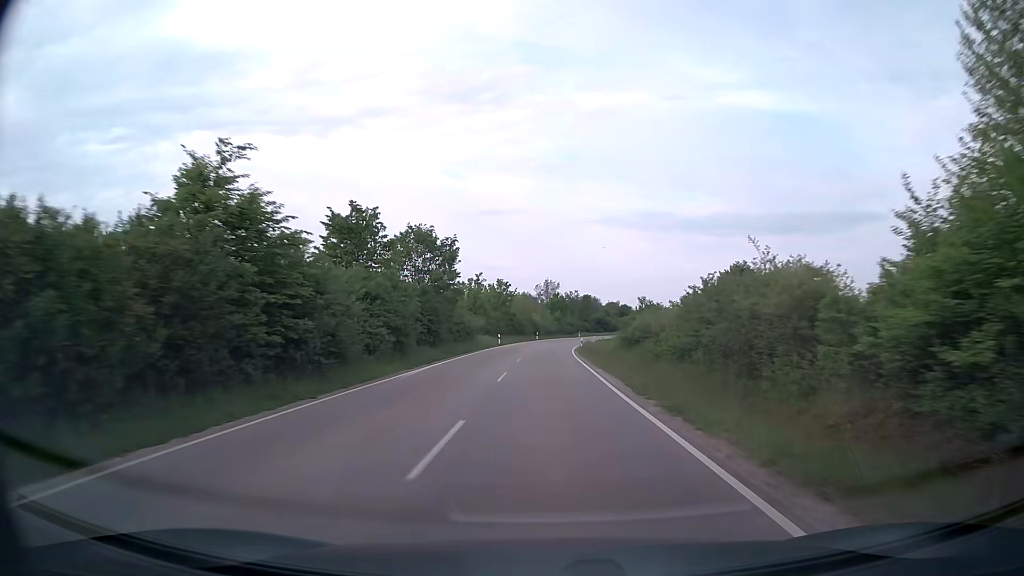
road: secondary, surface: asphalt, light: Day
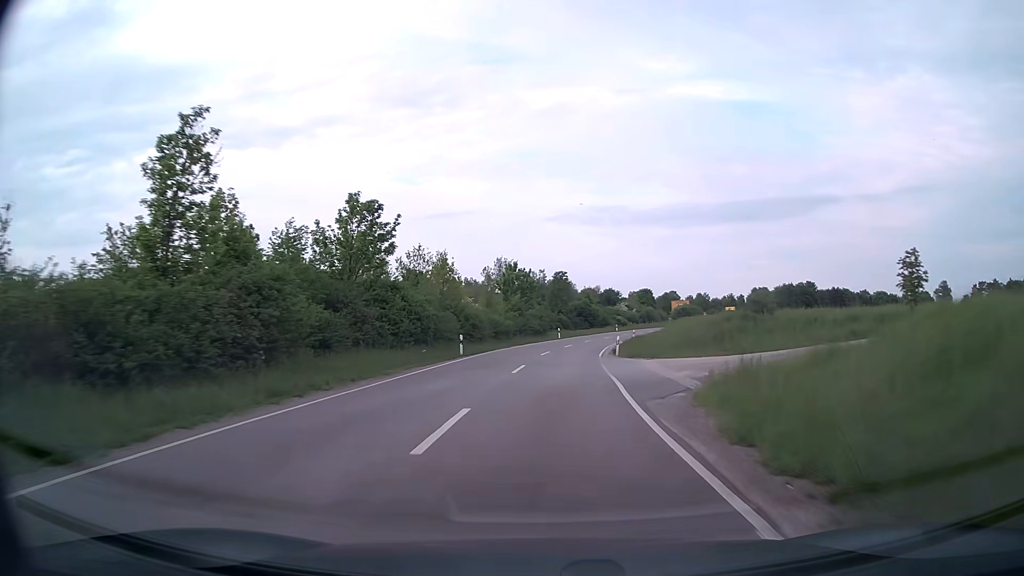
(+1.0, +60.4) m; +3°
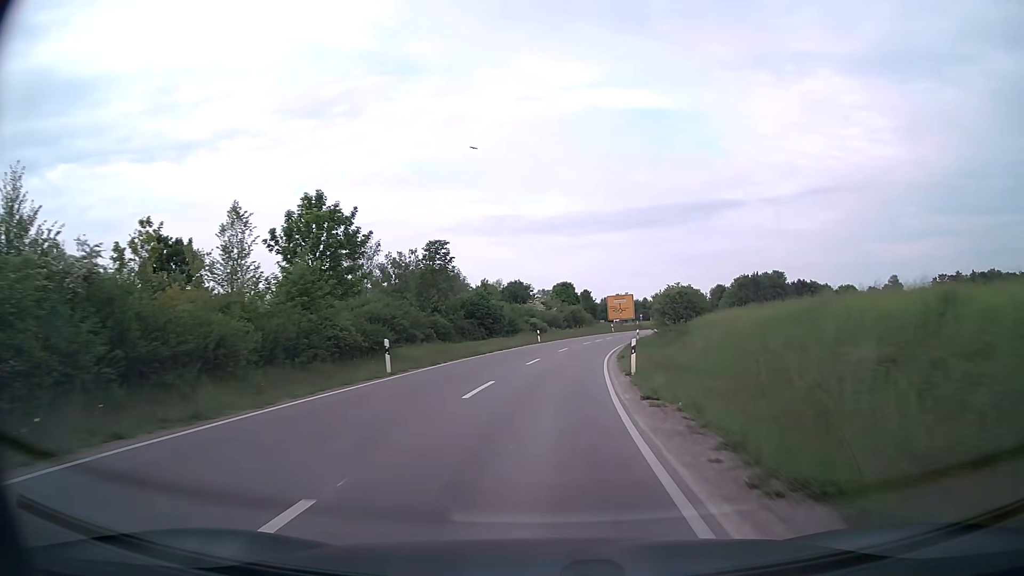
(+2.9, +46.3) m; +8°
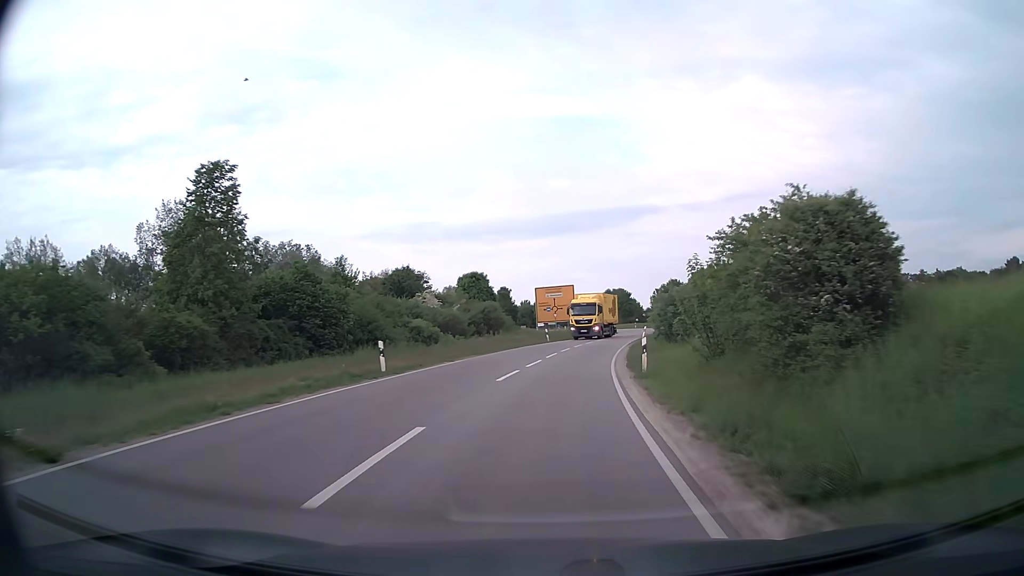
(+1.8, +32.4) m; +7°
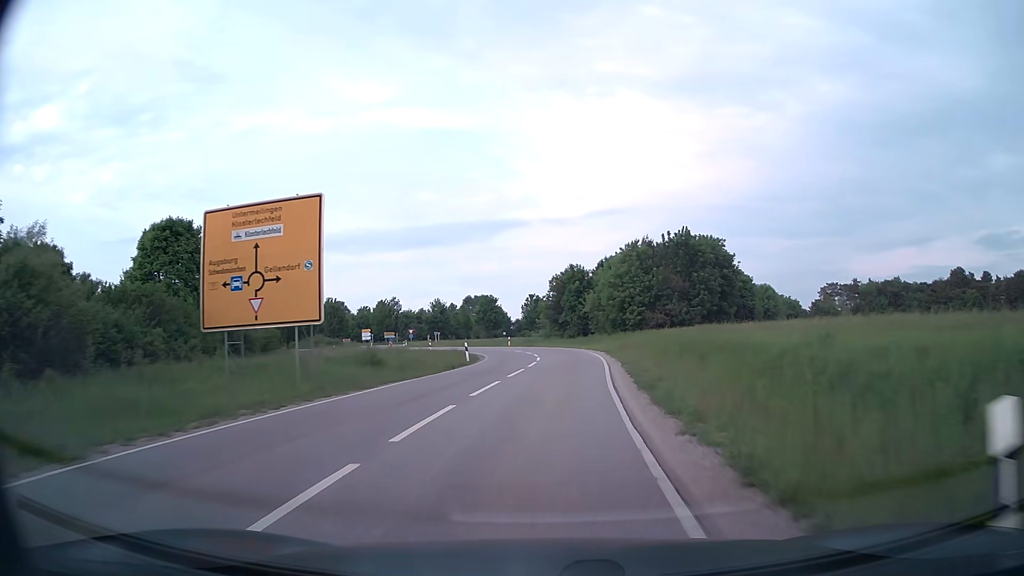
(+5.3, +49.7) m; +11°
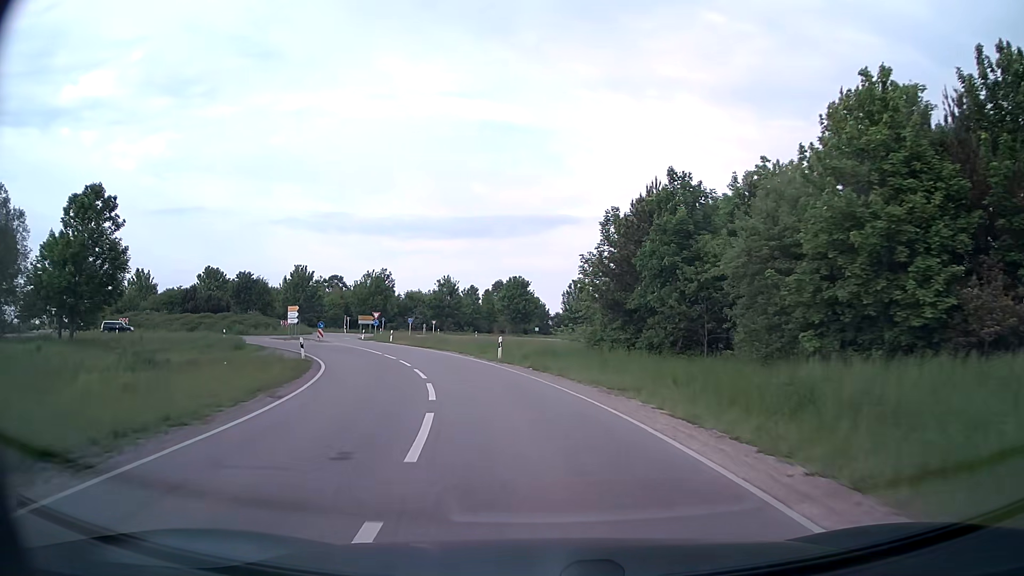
(+0.6, +42.9) m; -3°
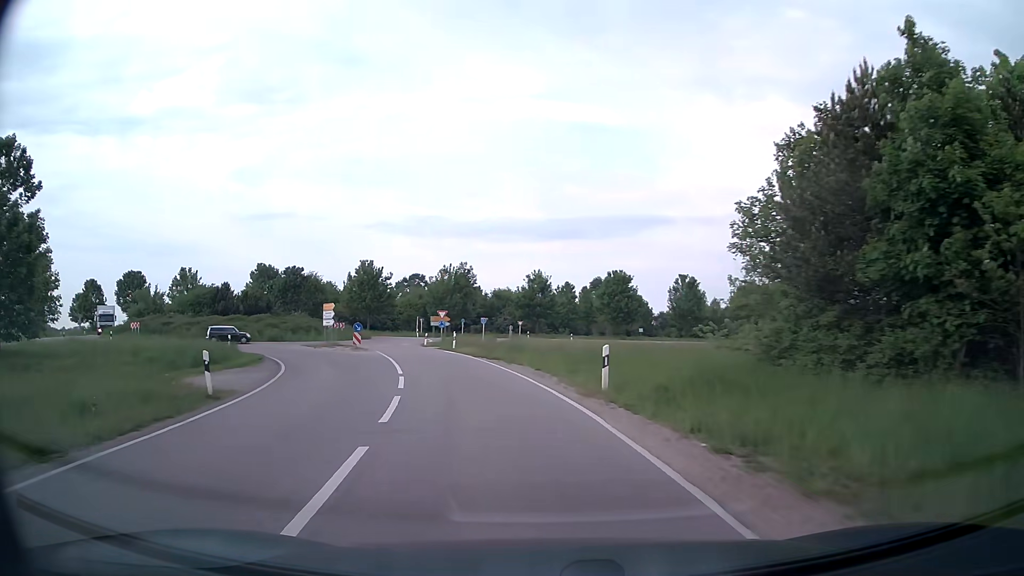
(-0.9, +15.1) m; -9°
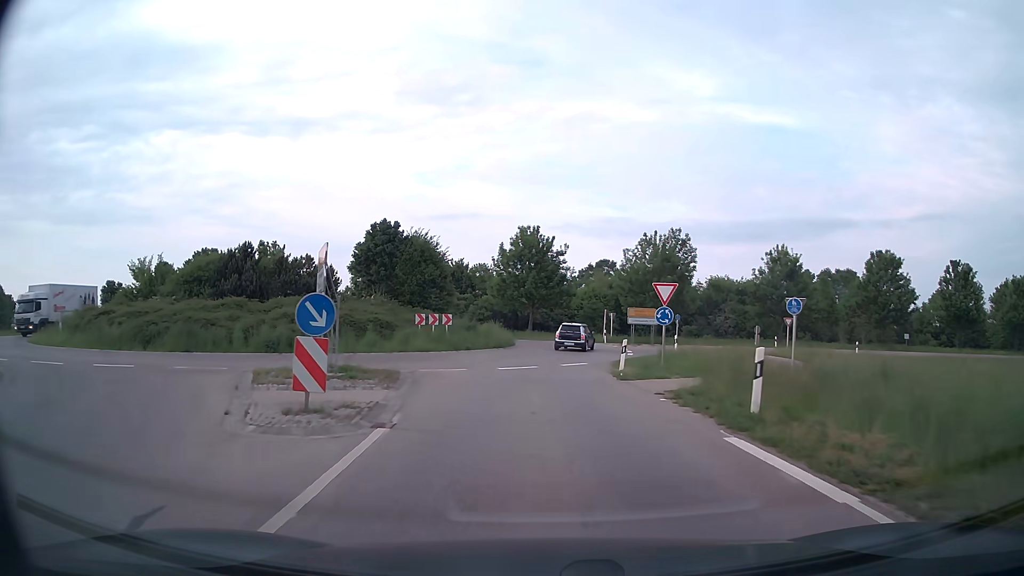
(-5.6, +33.6) m; -16°
(0, +10) (0, +20) (+1, +30) (+1, +40) (-2, +49) (-10, +56) (-19, +59) (-29, +62) (-38, +66) (-46, +71) m
